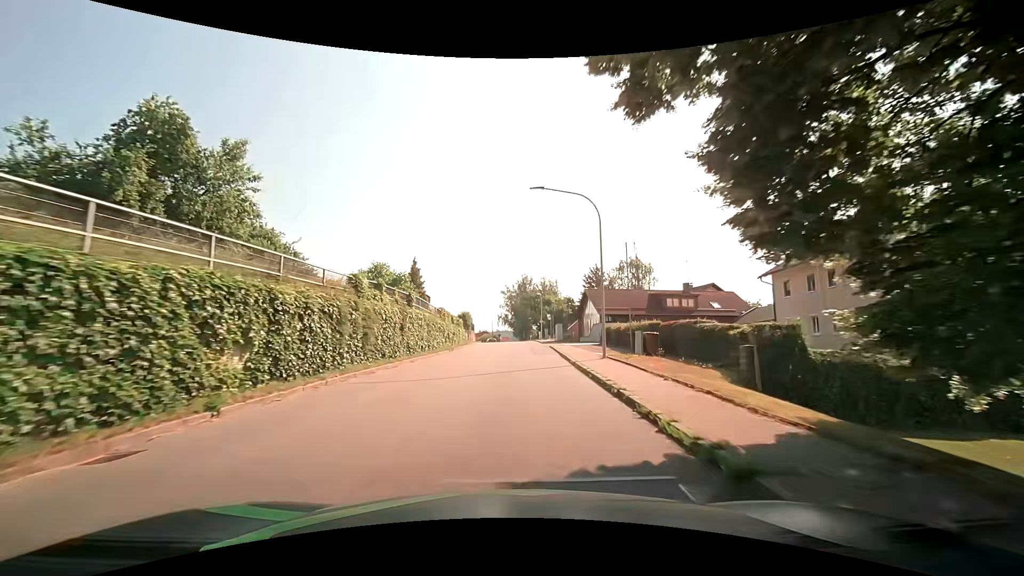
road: tertiary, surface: asphalt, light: Day
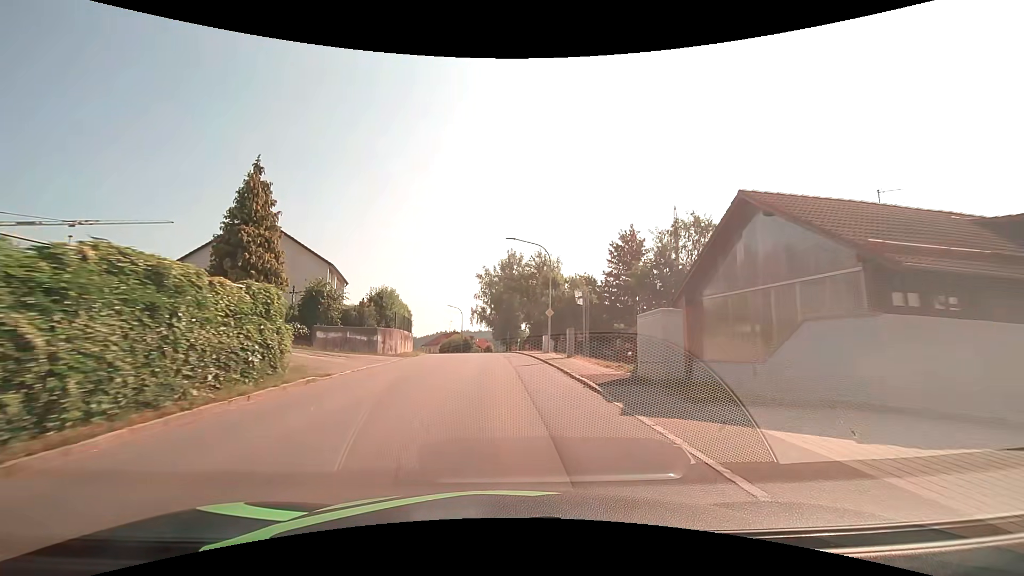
(+0.9, +38.3) m; +2°
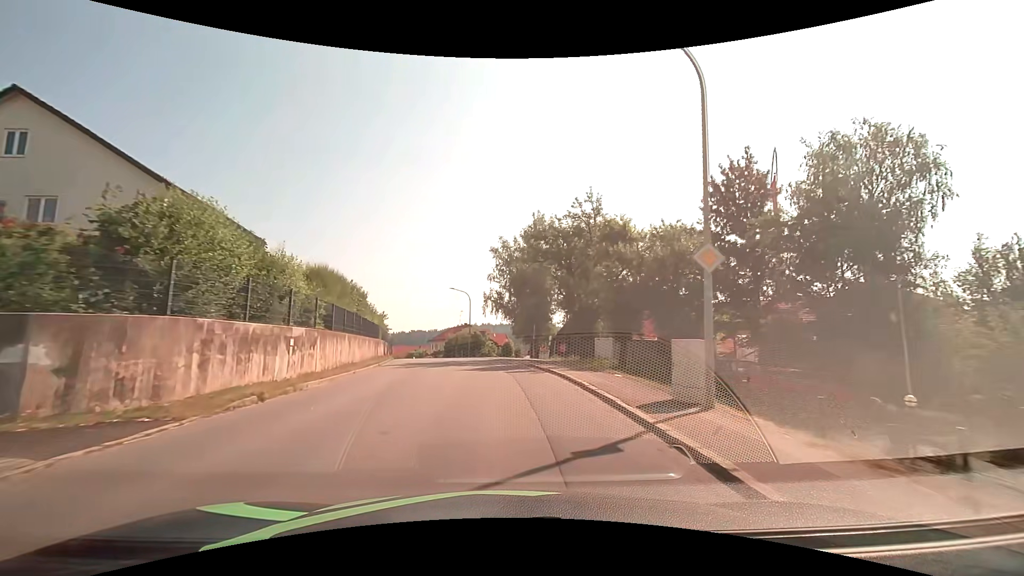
(-0.4, +22.9) m; -2°
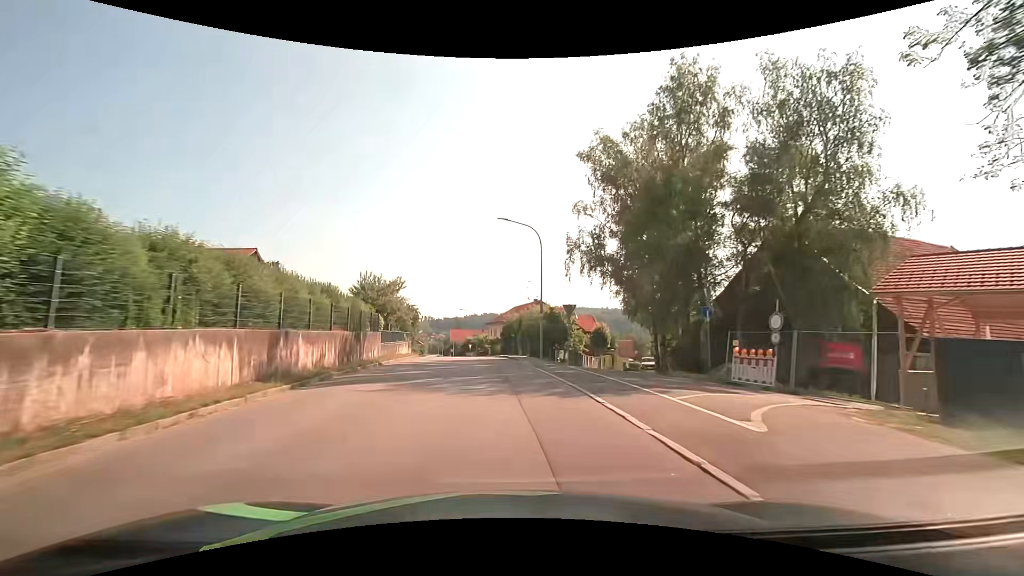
(-2.0, +30.9) m; -8°
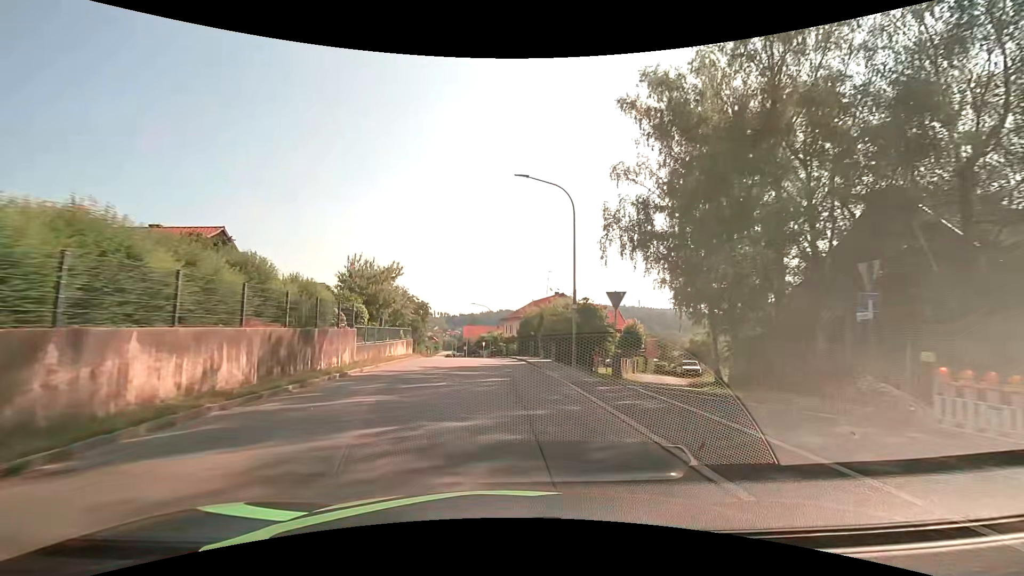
(-0.1, +7.8) m; -2°
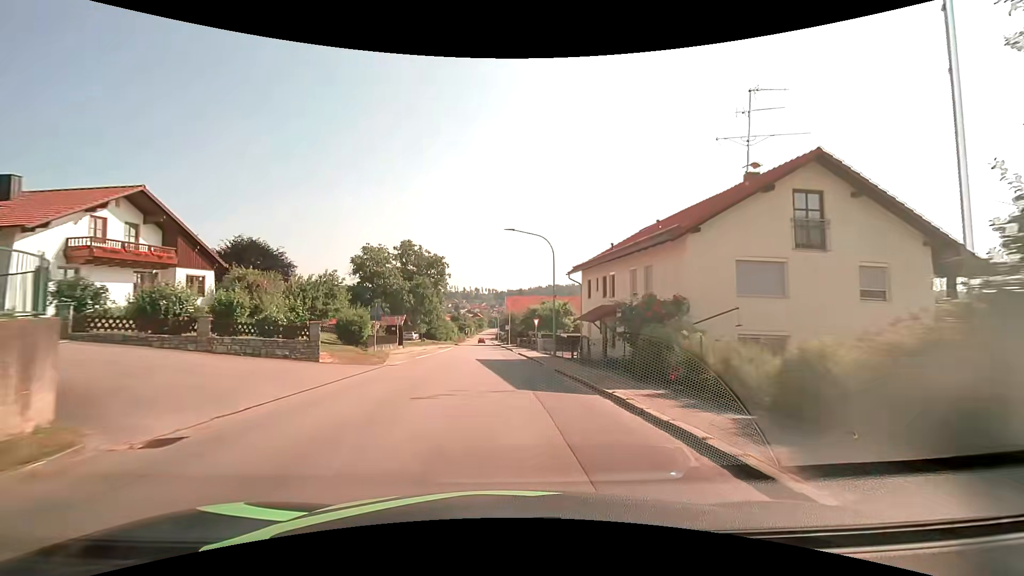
(-2.1, +39.5) m; -6°
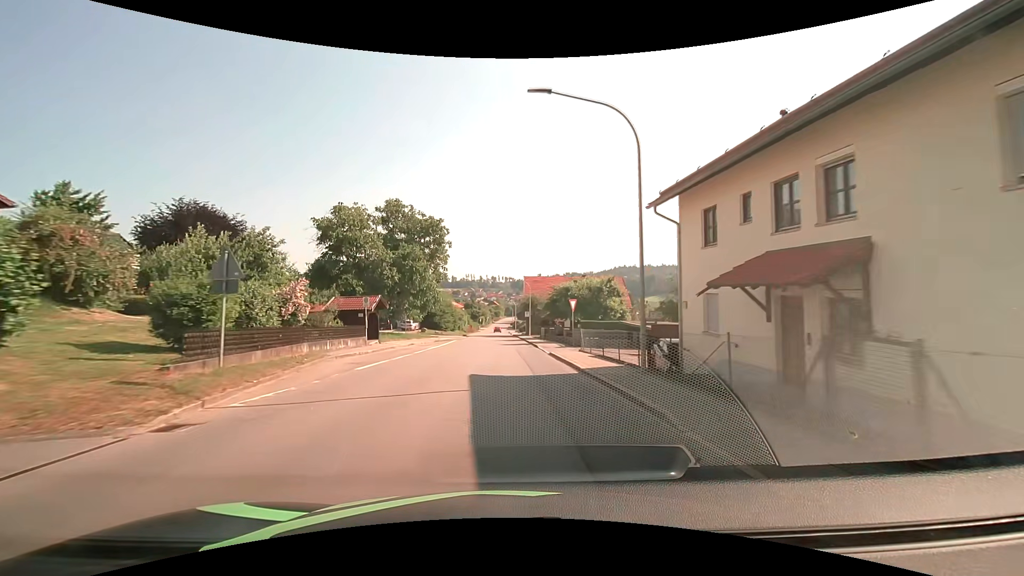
(-0.3, +16.0) m; -2°
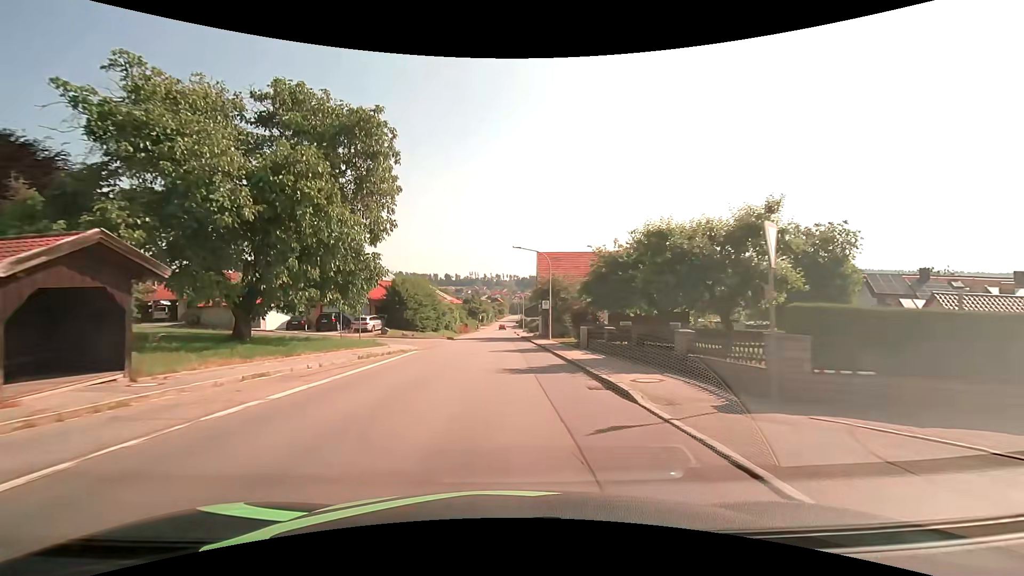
(-0.2, +23.6) m; -1°
(0, +10) (0, +20) (0, +30) (0, +40) (0, +50) (0, +60) (0, +70) (-1, +80) (-1, +90) (-1, +100) m
